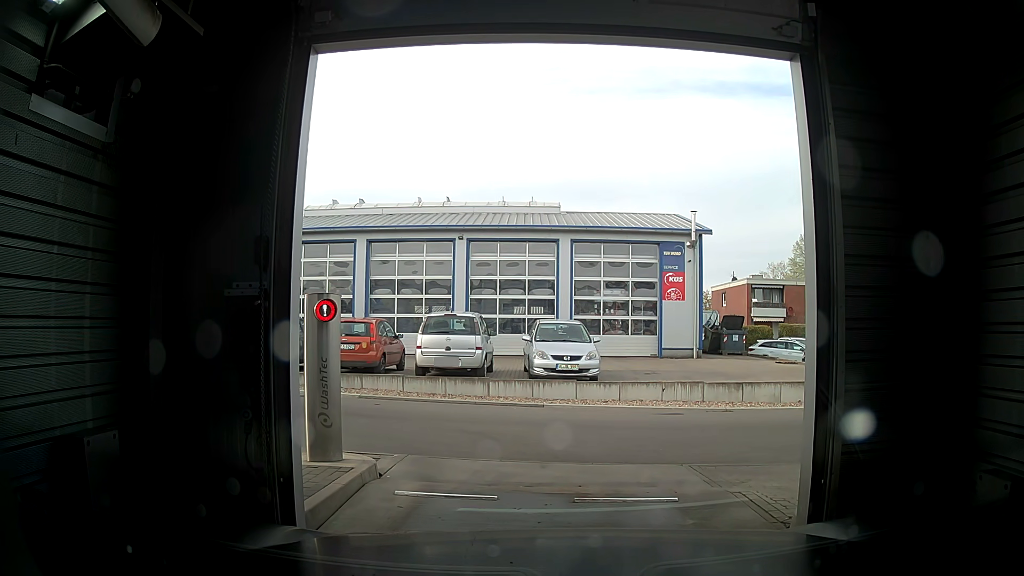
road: service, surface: asphalt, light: Day
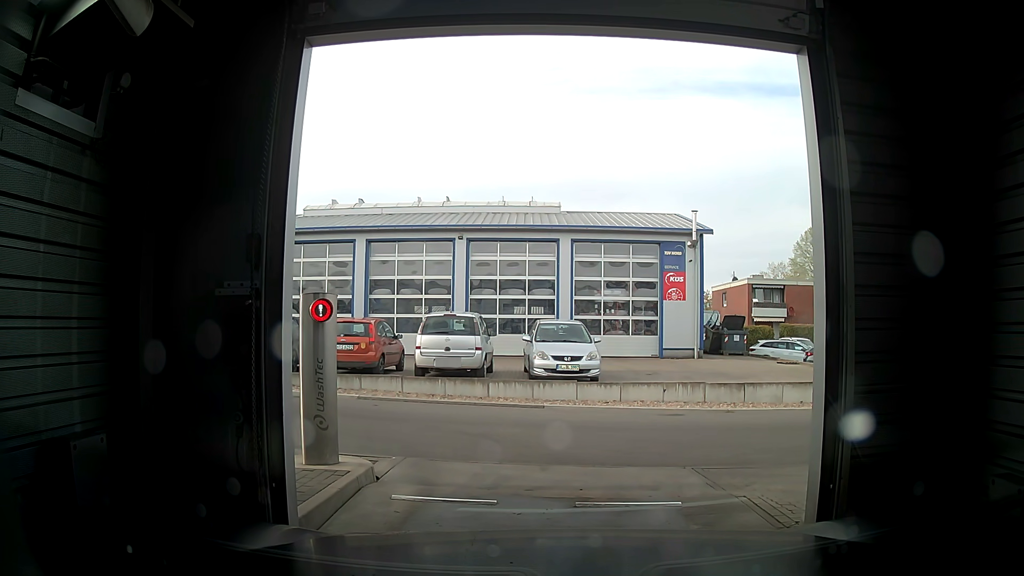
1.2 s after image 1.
(0.0, +0.1) m; 0°
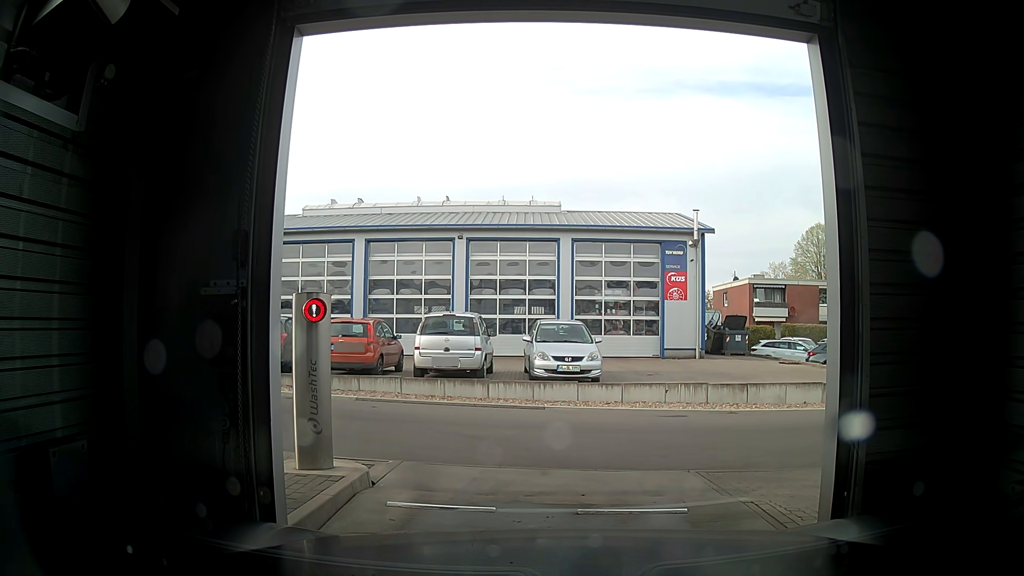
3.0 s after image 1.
(0.0, +0.1) m; 0°
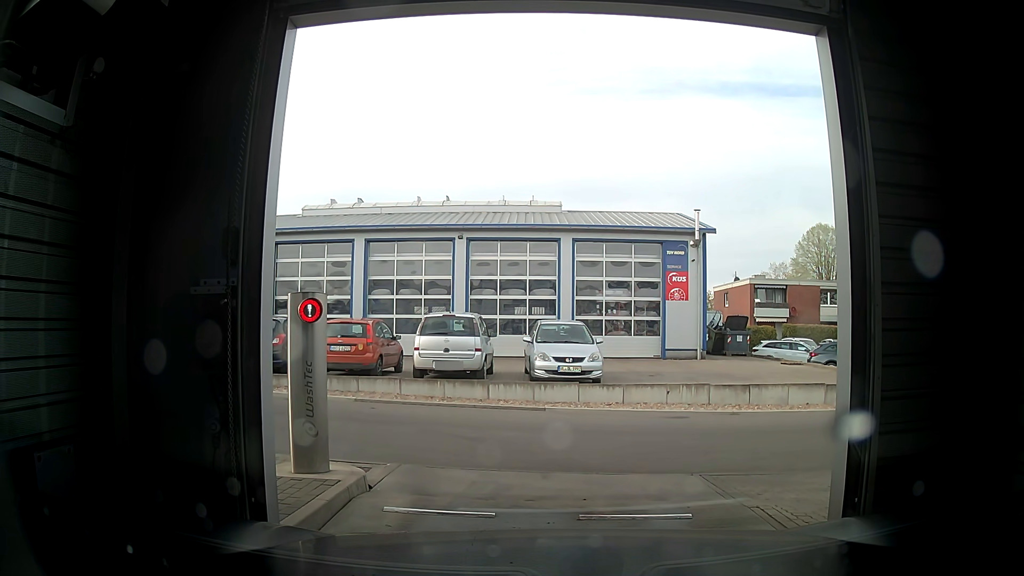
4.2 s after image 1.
(0.0, +0.1) m; 0°
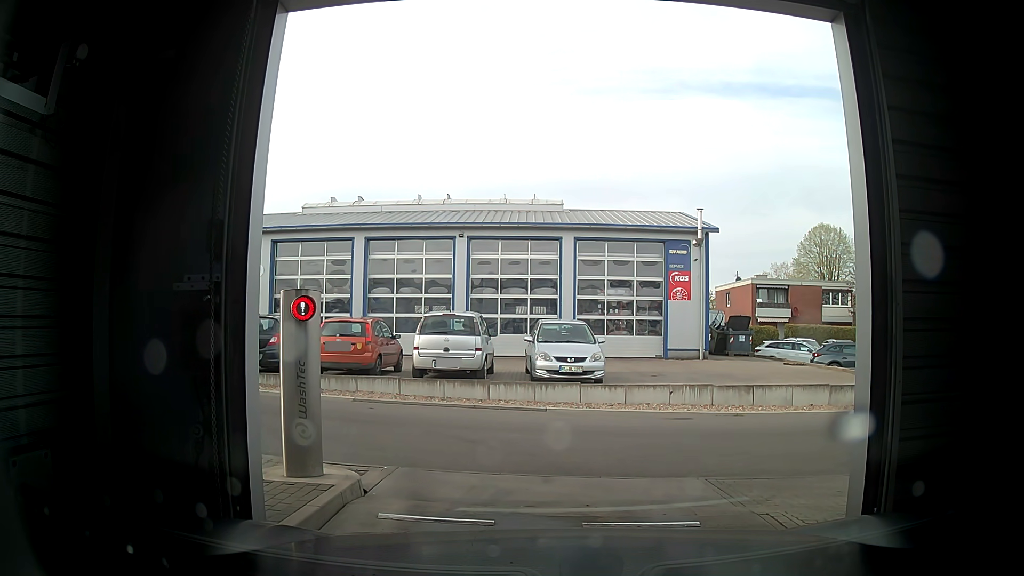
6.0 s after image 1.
(0.0, +0.1) m; 0°
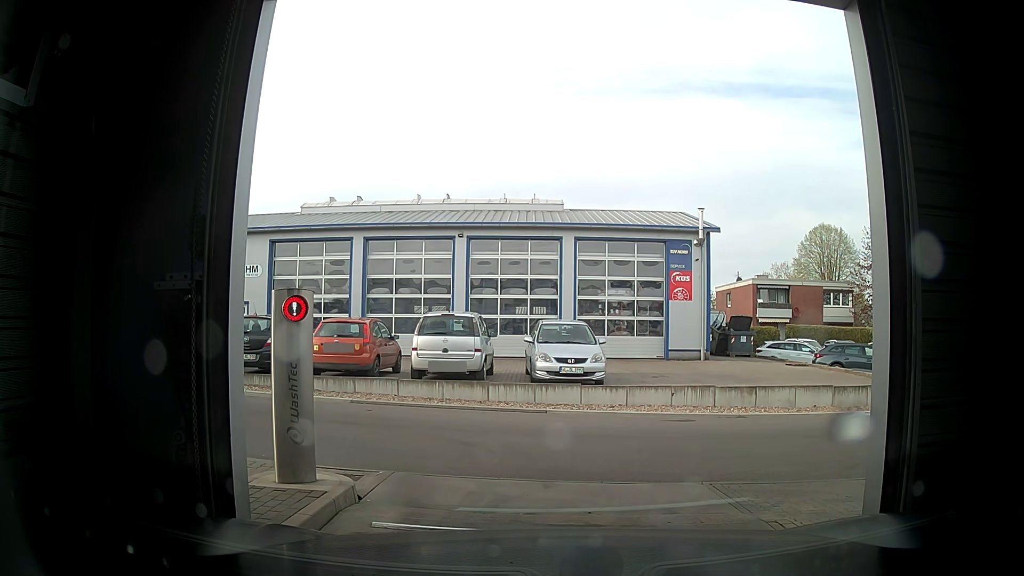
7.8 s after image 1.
(0.0, +0.1) m; 0°
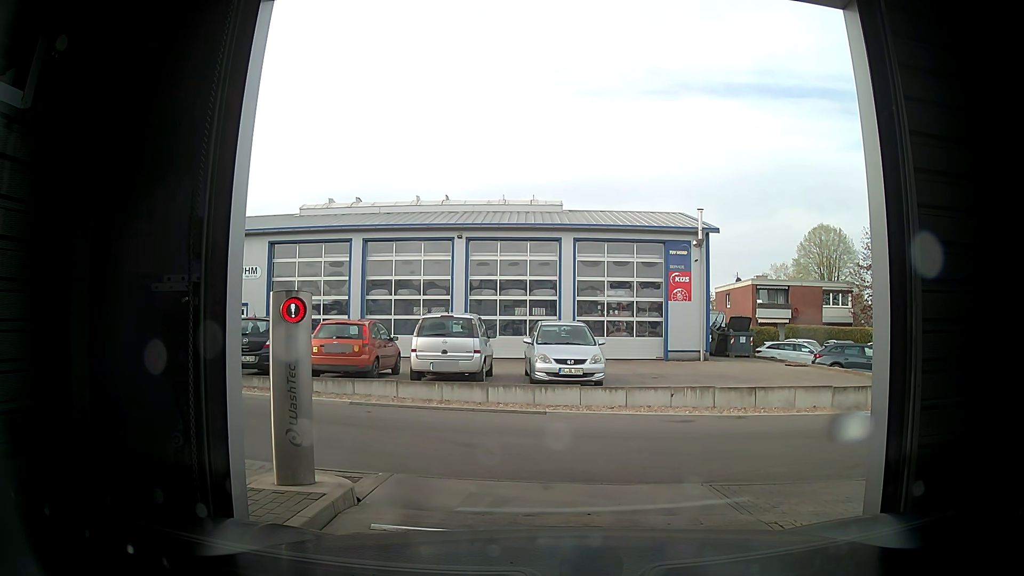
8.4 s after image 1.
(0.0, 0.0) m; 0°
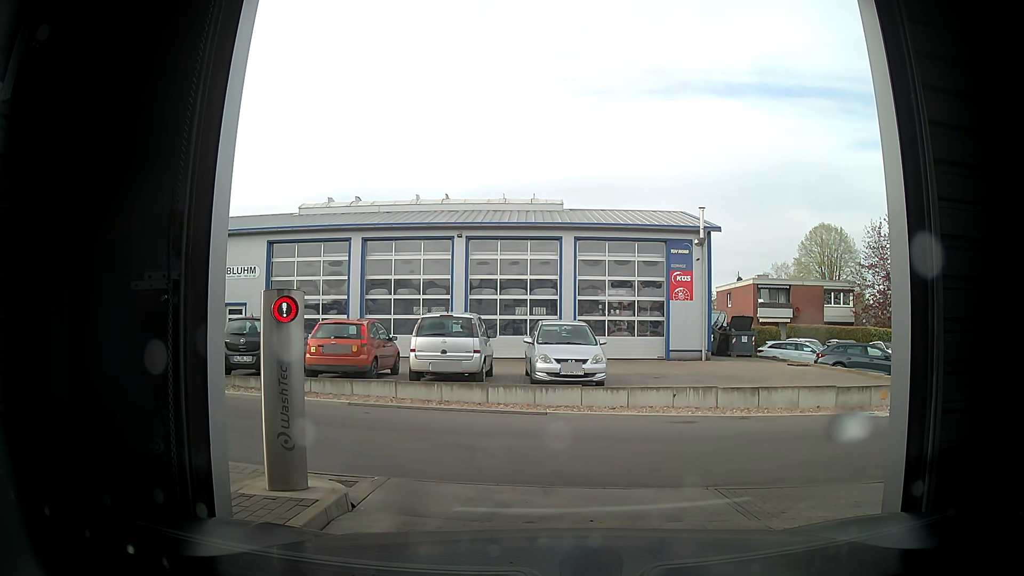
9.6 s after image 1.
(0.0, +0.2) m; 0°
